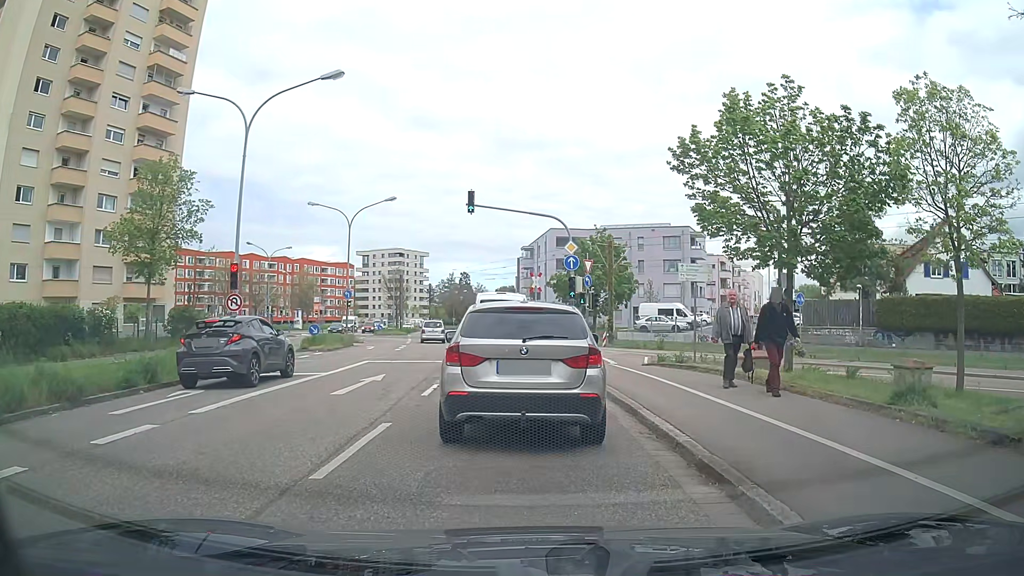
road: secondary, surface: asphalt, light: Day
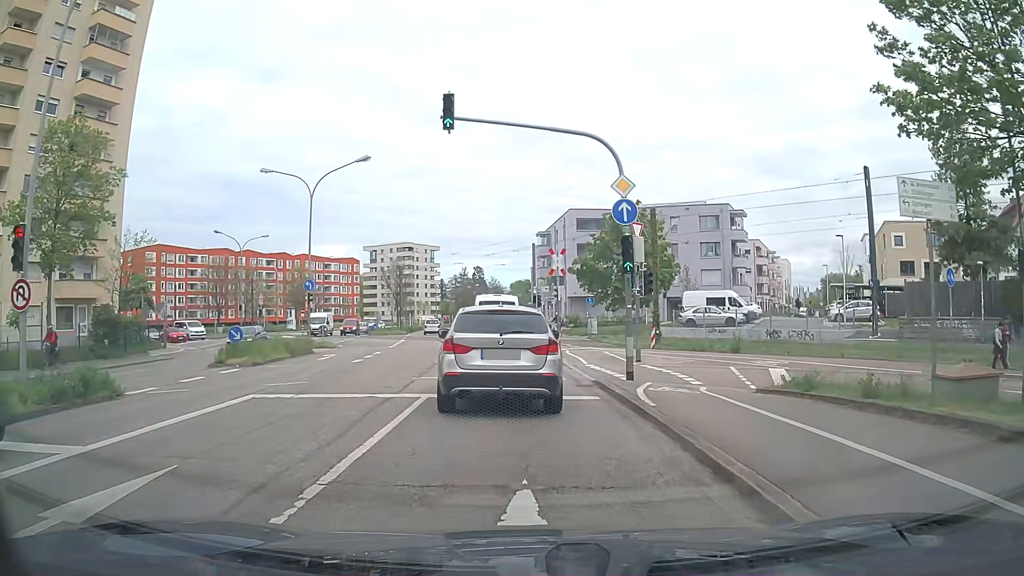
(-0.2, +11.8) m; -2°
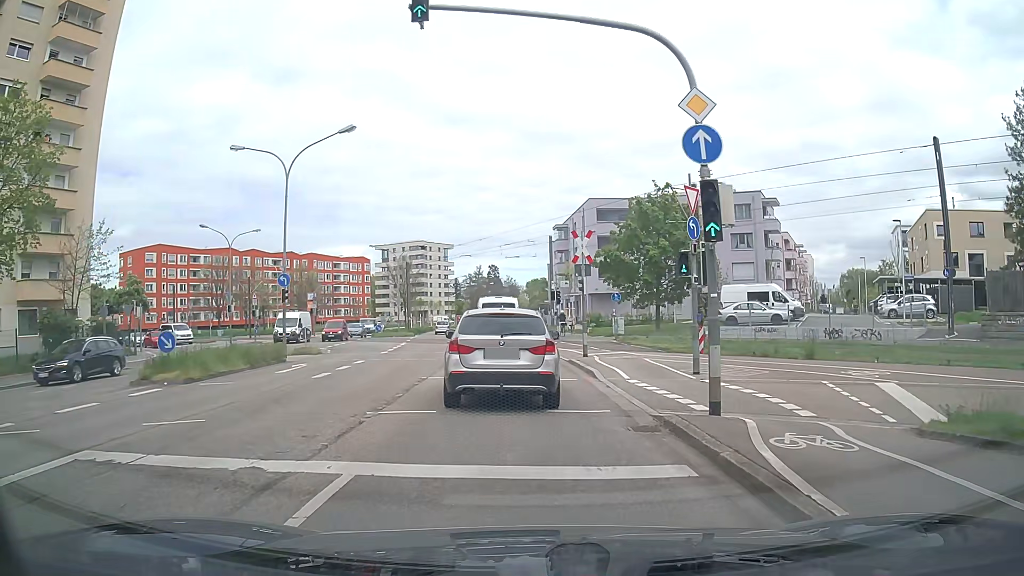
(0.0, +5.9) m; -2°
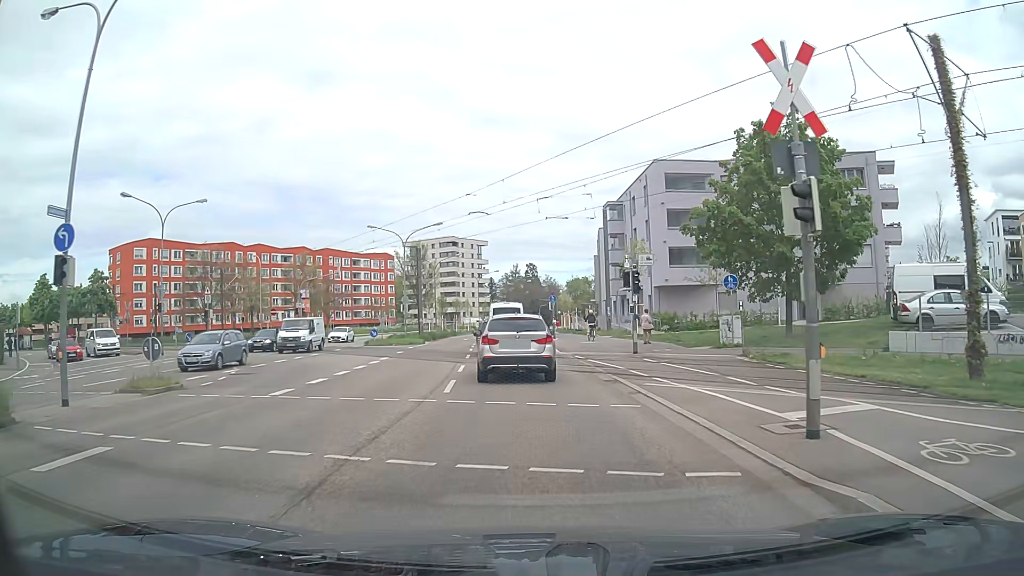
(-0.3, +18.1) m; -2°
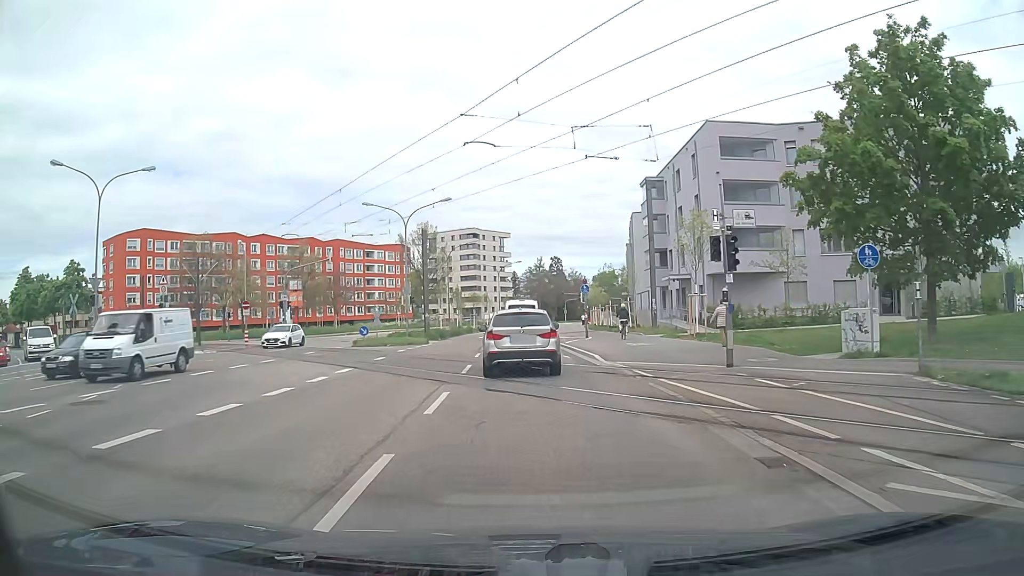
(-0.1, +9.9) m; -2°
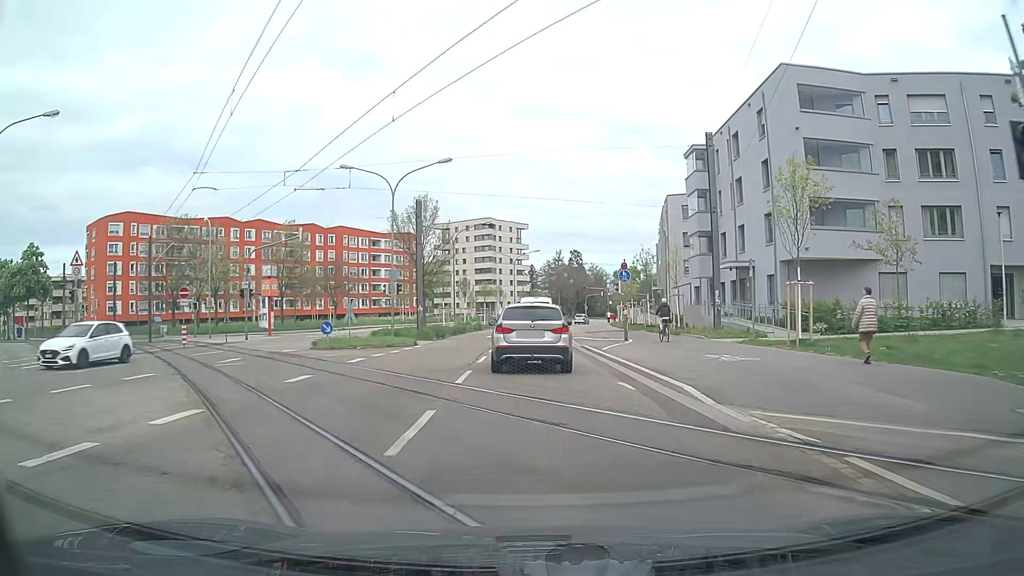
(-0.2, +10.7) m; -1°
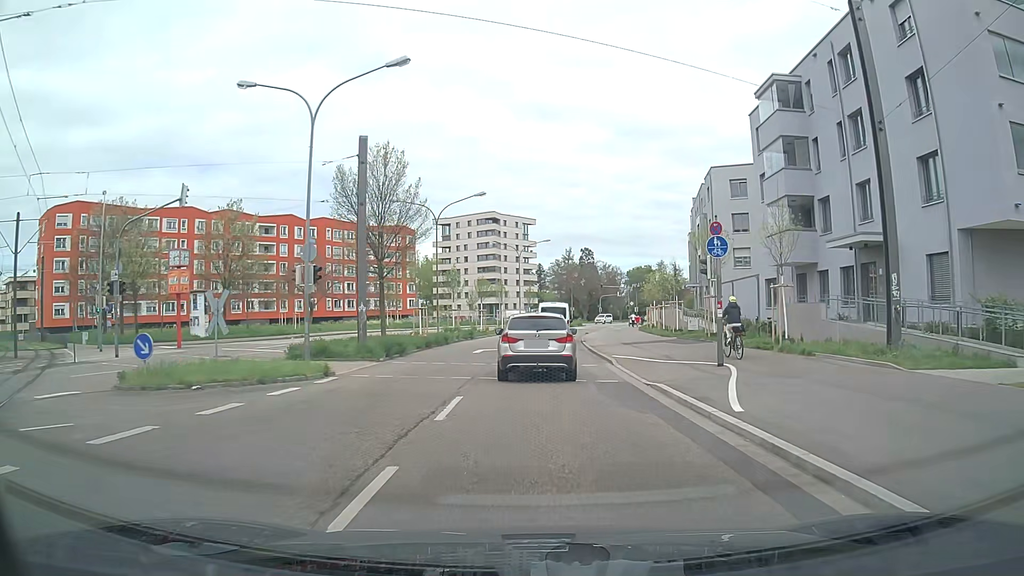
(-0.3, +15.6) m; -2°
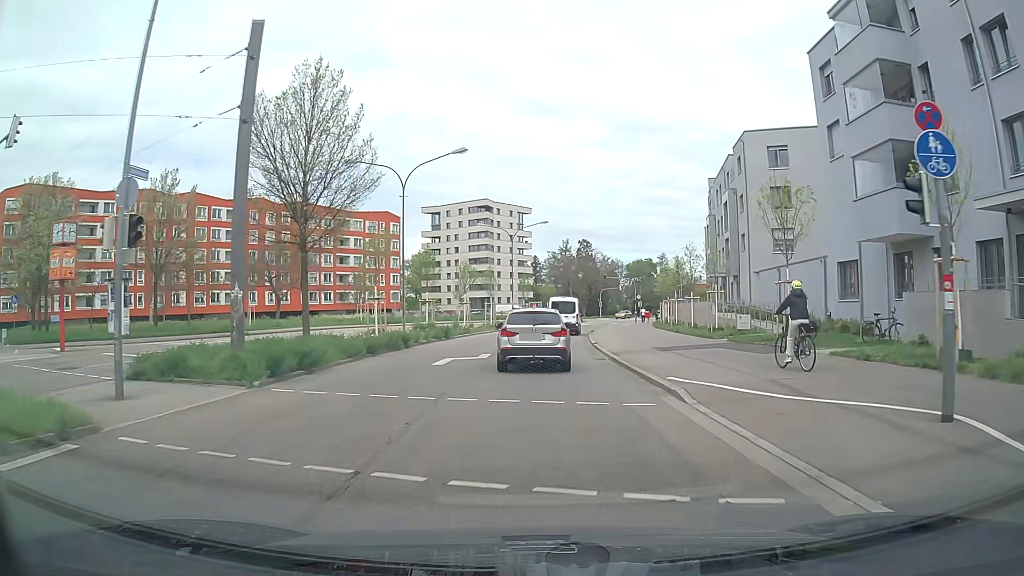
(+0.1, +10.7) m; +1°
(0, +10) (0, +20) (+1, +30) (+2, +40) (+3, +50) (+4, +60) (+6, +70) (+8, +79) (+11, +89) (+14, +99) m
